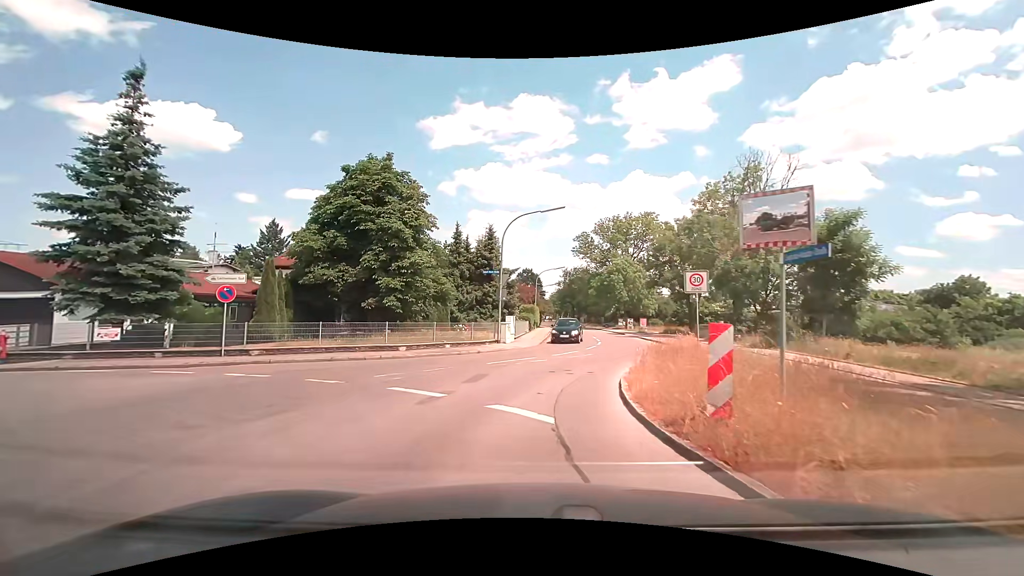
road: tertiary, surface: asphalt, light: Day
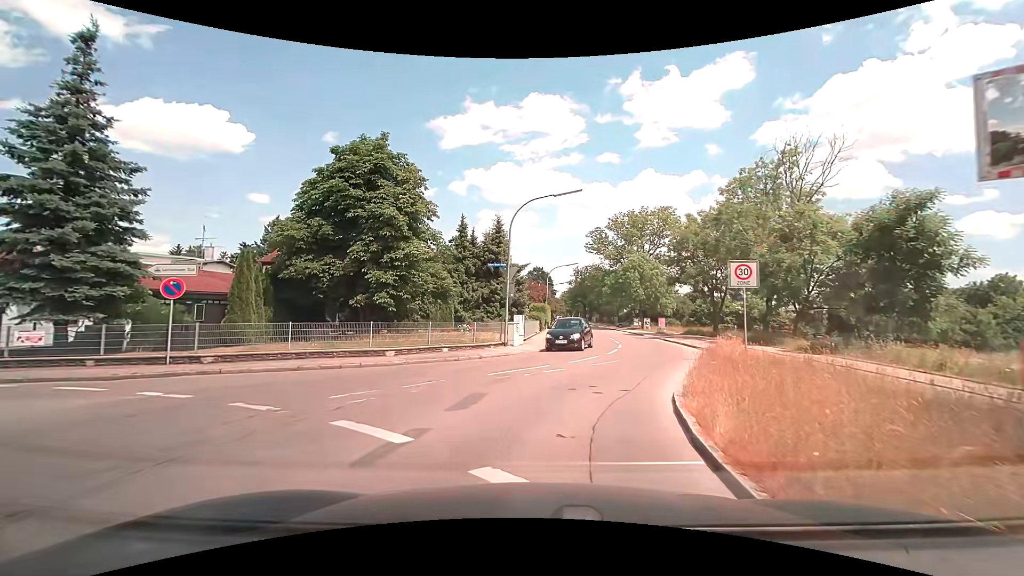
(0.0, +3.3) m; -1°
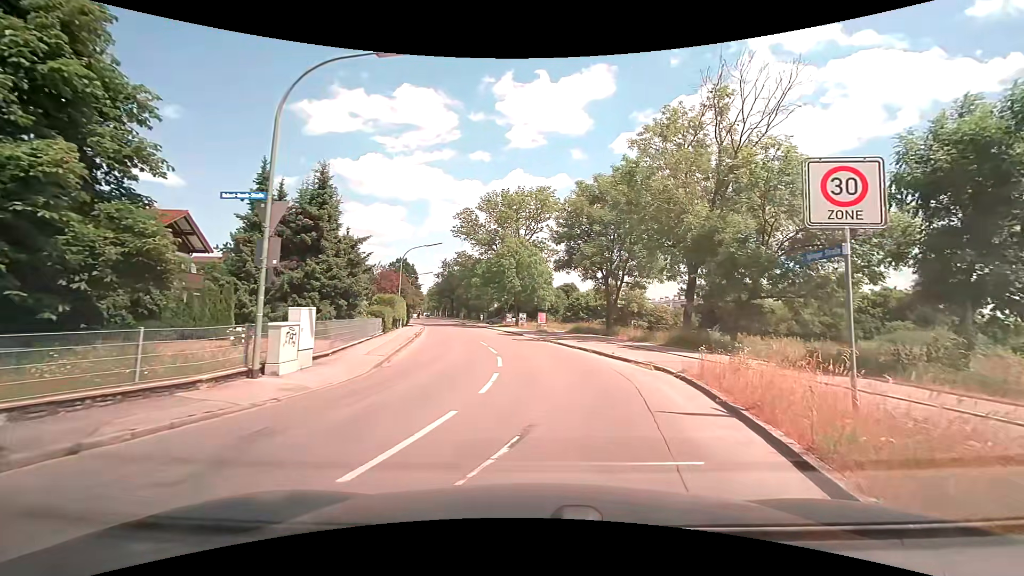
(+1.0, +11.7) m; +14°
(+1, +10) (0, +20) (-1, +30) (-3, +40) (-6, +49) (-8, +59) (-9, +69) (-12, +79) (-14, +88) (-16, +98) m
